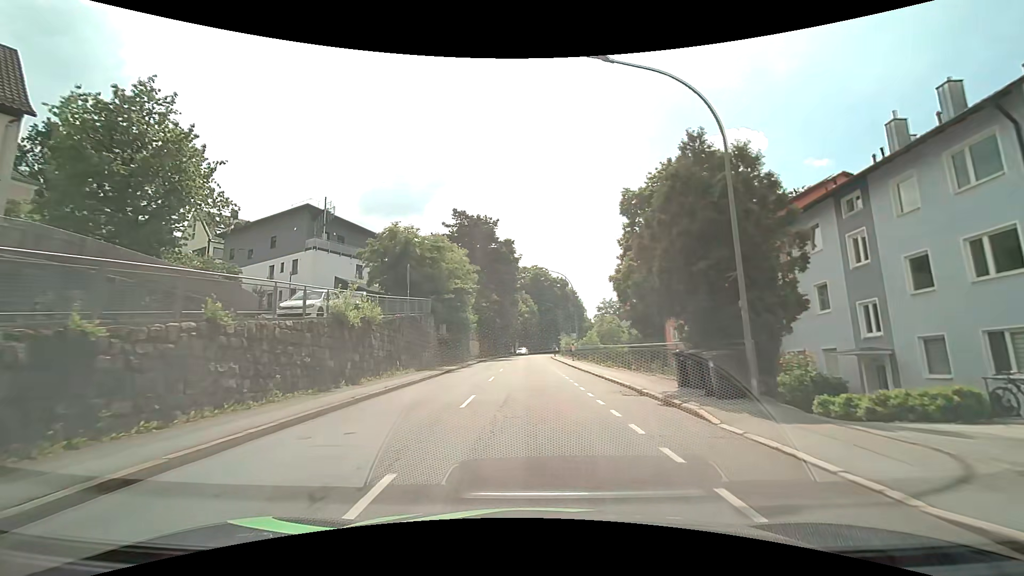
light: Day
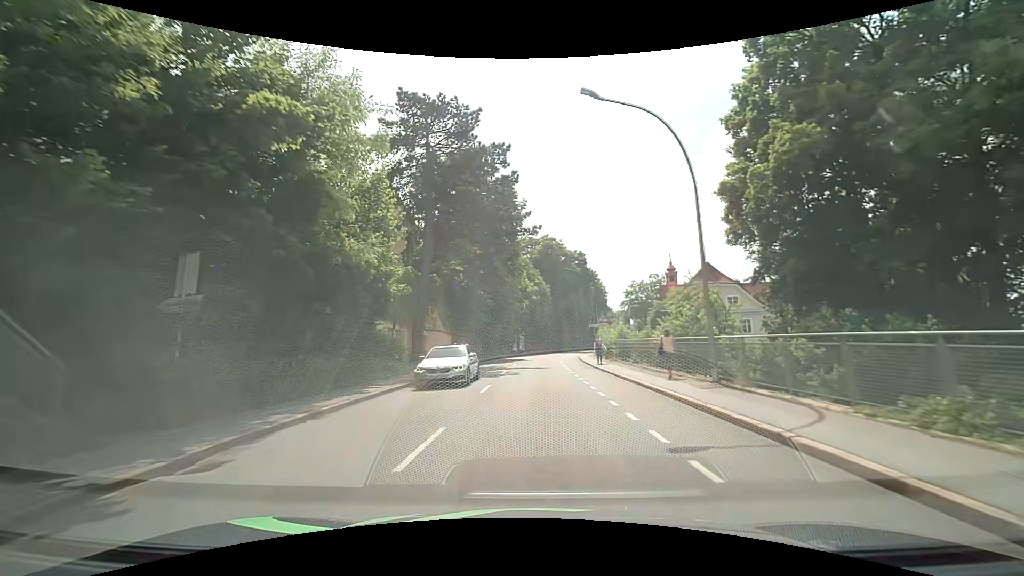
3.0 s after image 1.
(-0.5, +33.3) m; -1°
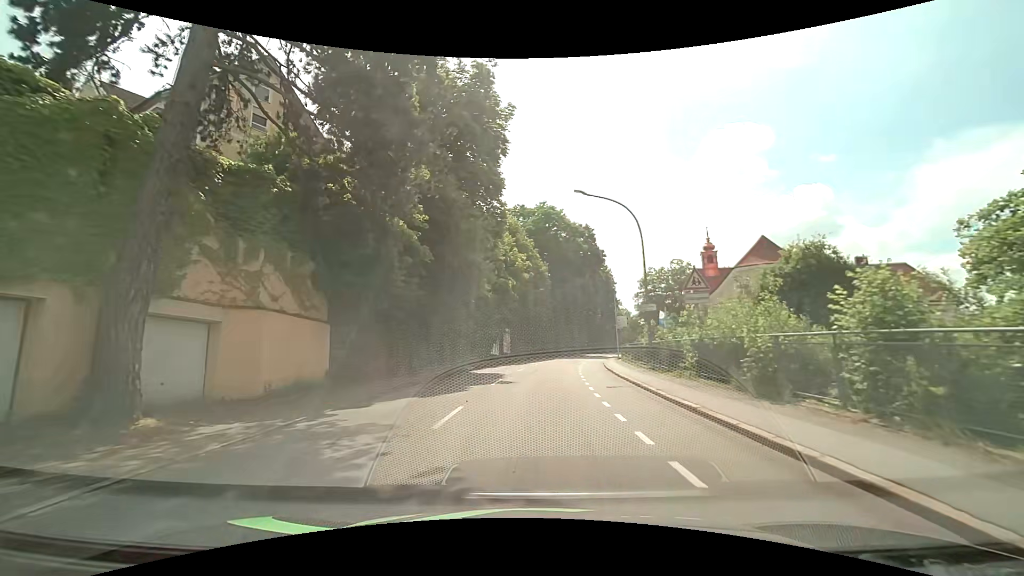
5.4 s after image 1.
(+0.2, +23.9) m; +1°
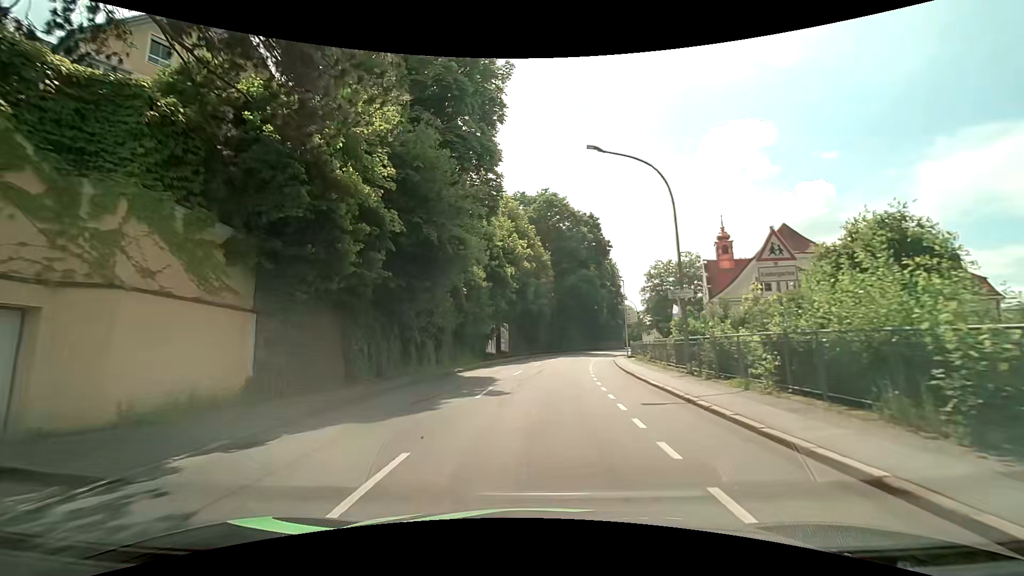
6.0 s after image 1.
(0.0, +5.0) m; 0°
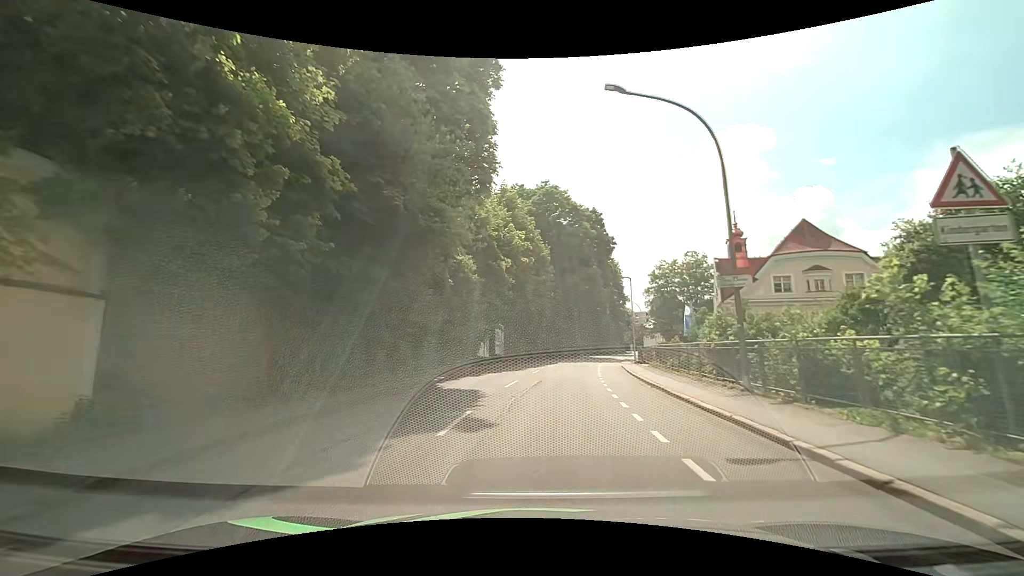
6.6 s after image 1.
(0.0, +4.7) m; 0°
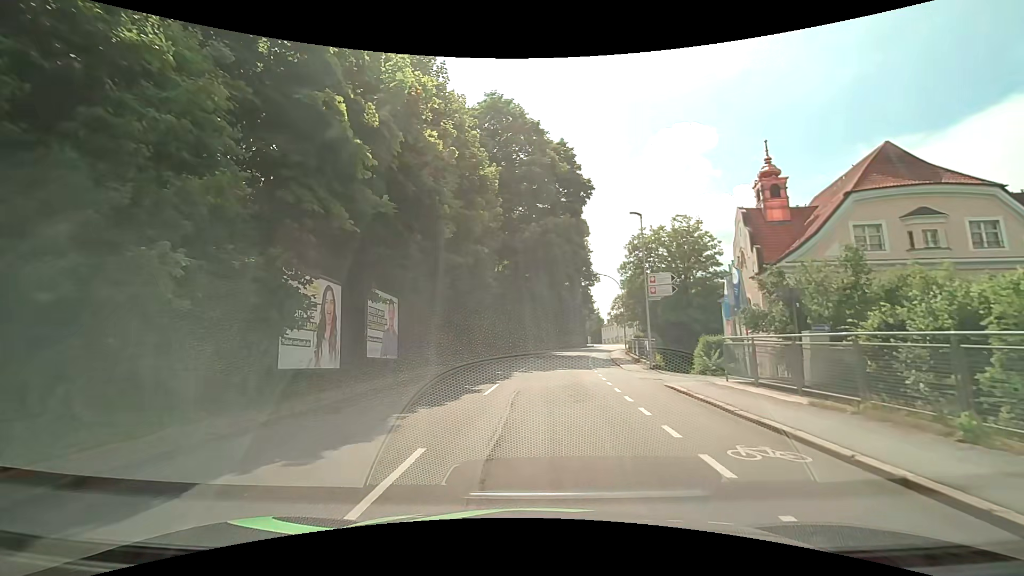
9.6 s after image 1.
(+0.9, +21.9) m; +5°
